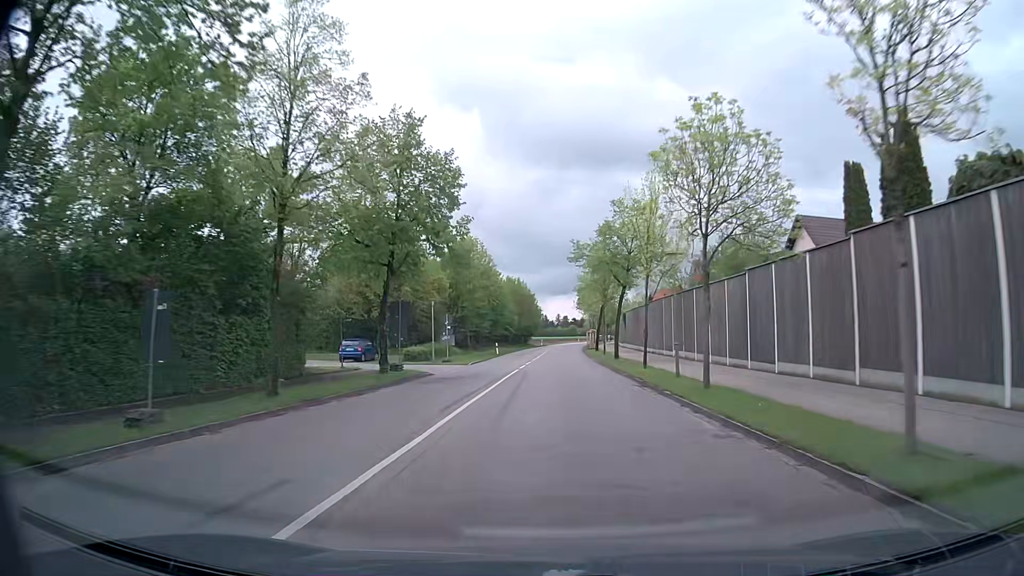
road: tertiary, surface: asphalt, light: Day
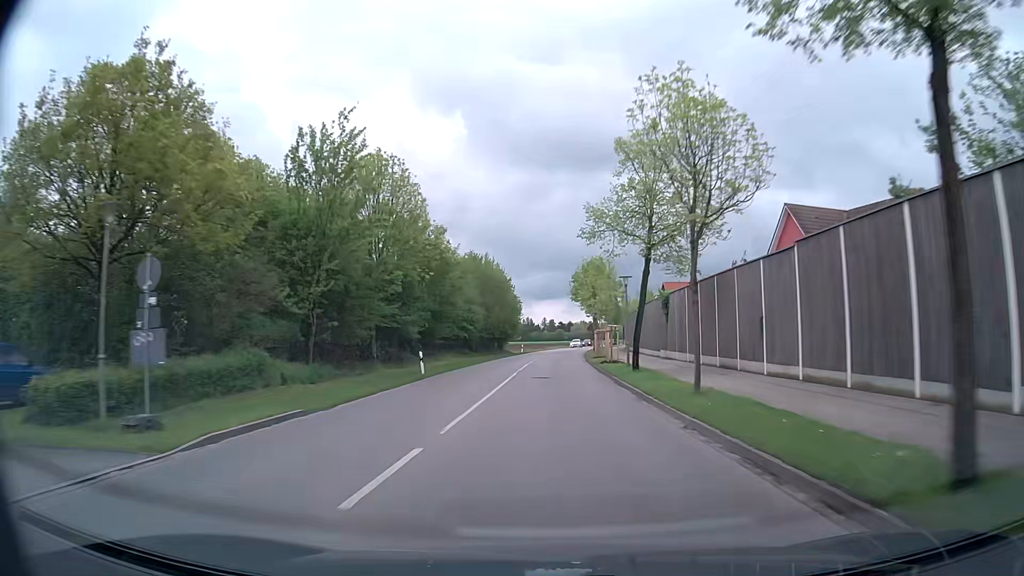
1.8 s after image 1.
(+0.6, +31.6) m; +2°
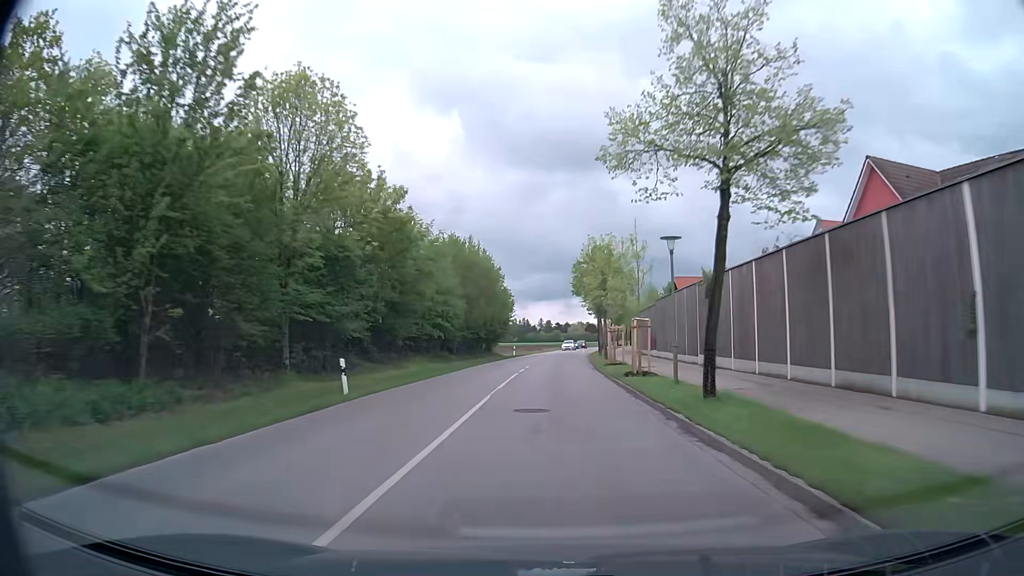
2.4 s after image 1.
(0.0, +11.4) m; 0°
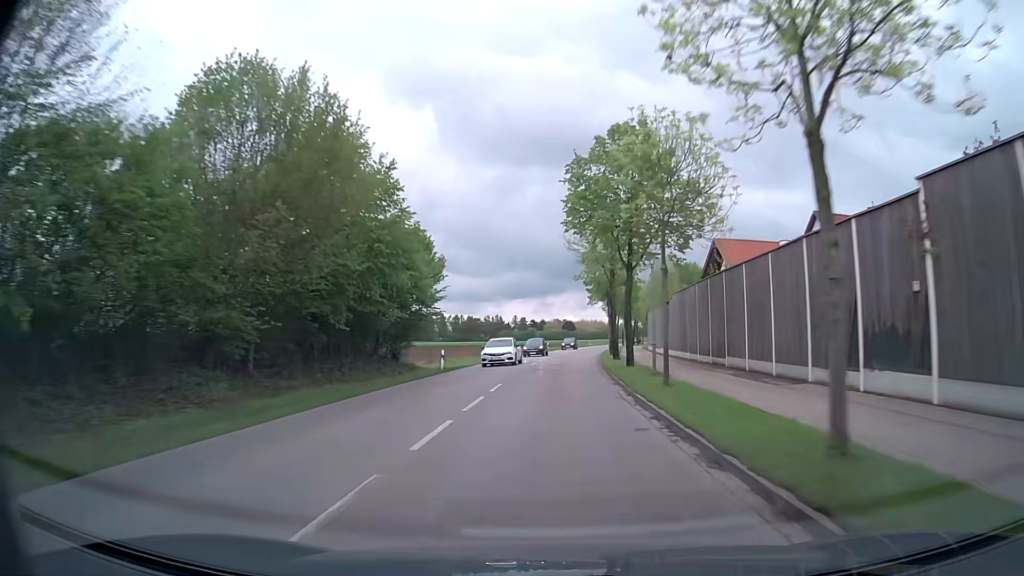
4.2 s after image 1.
(+0.7, +35.4) m; +2°
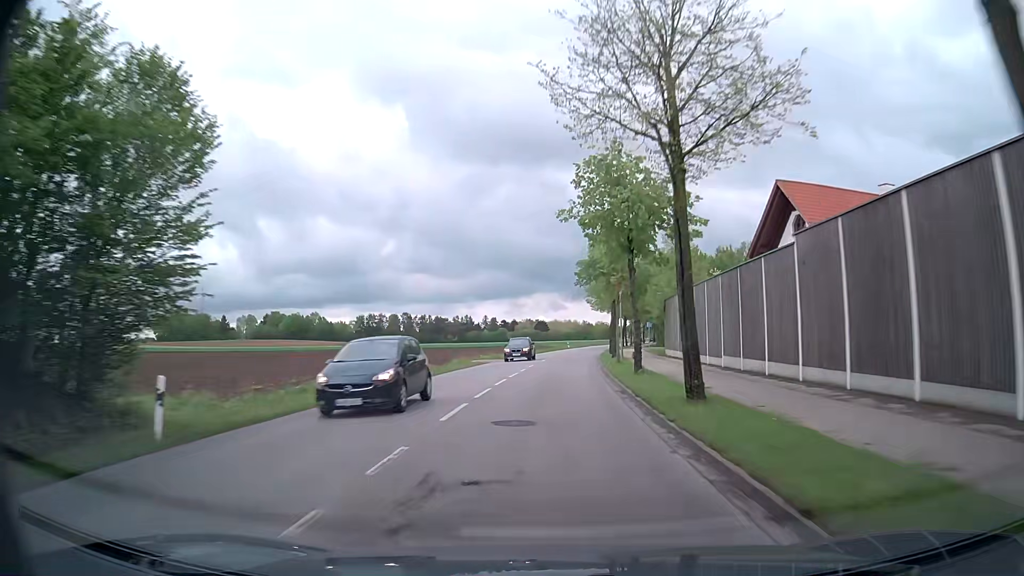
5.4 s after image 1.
(+0.4, +23.9) m; +2°
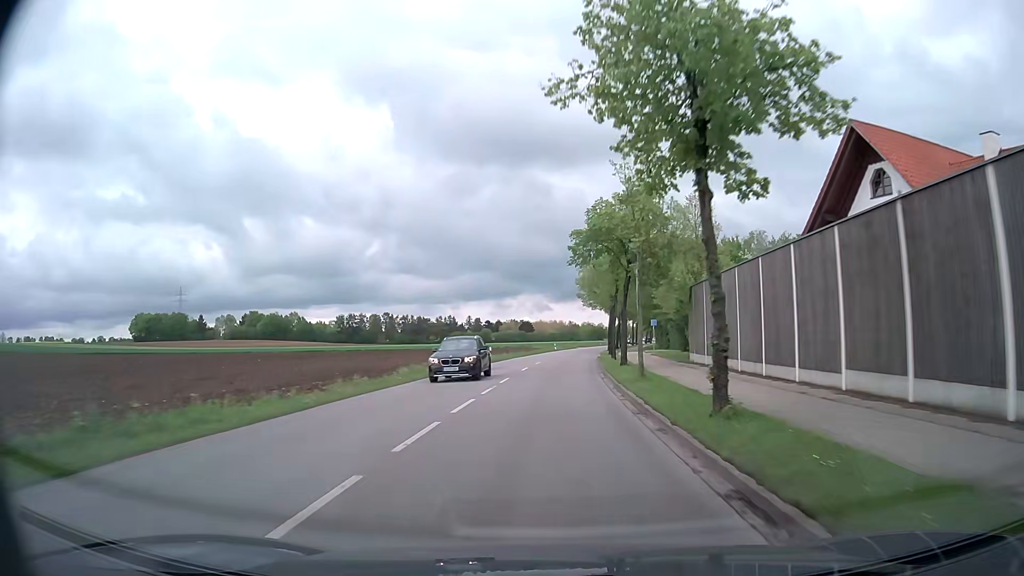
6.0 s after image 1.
(+0.2, +12.0) m; +2°
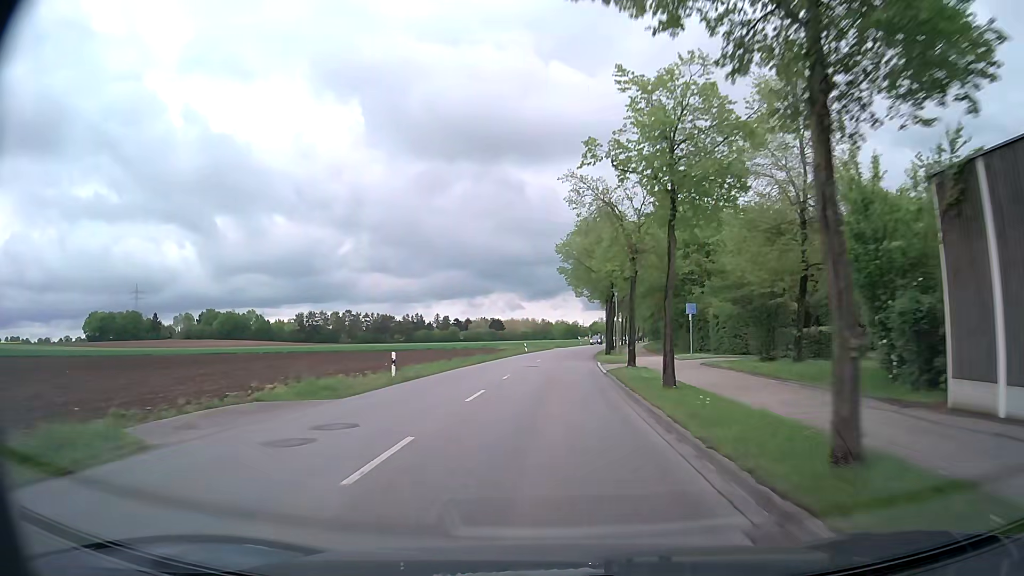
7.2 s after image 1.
(+0.4, +24.1) m; +2°
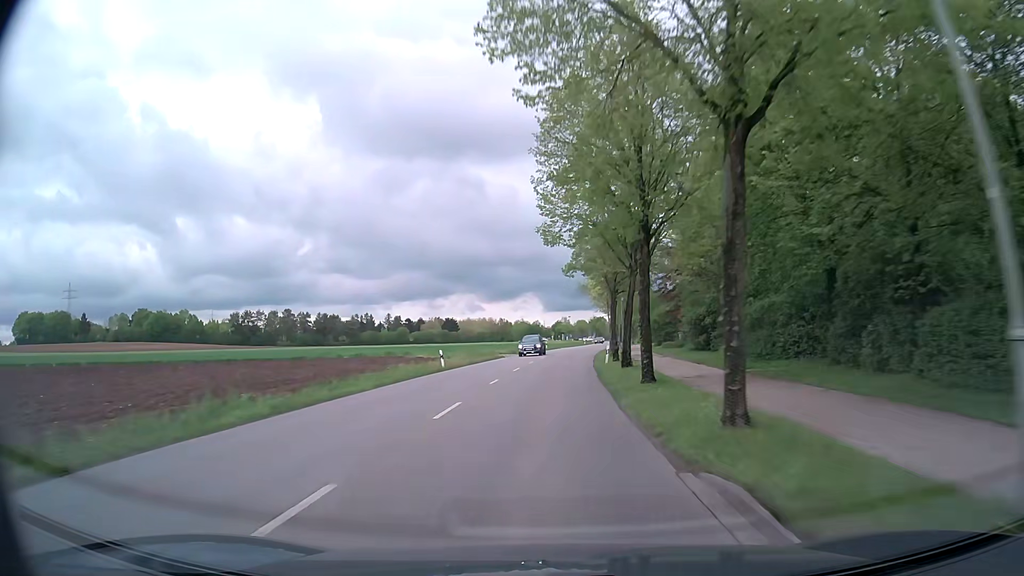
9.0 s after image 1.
(+1.2, +36.5) m; +3°
(0, +10) (0, +20) (+1, +30) (+1, +40) (+2, +50) (+3, +60) (+4, +70) (+5, +80) (+6, +90) (+8, +100) m
